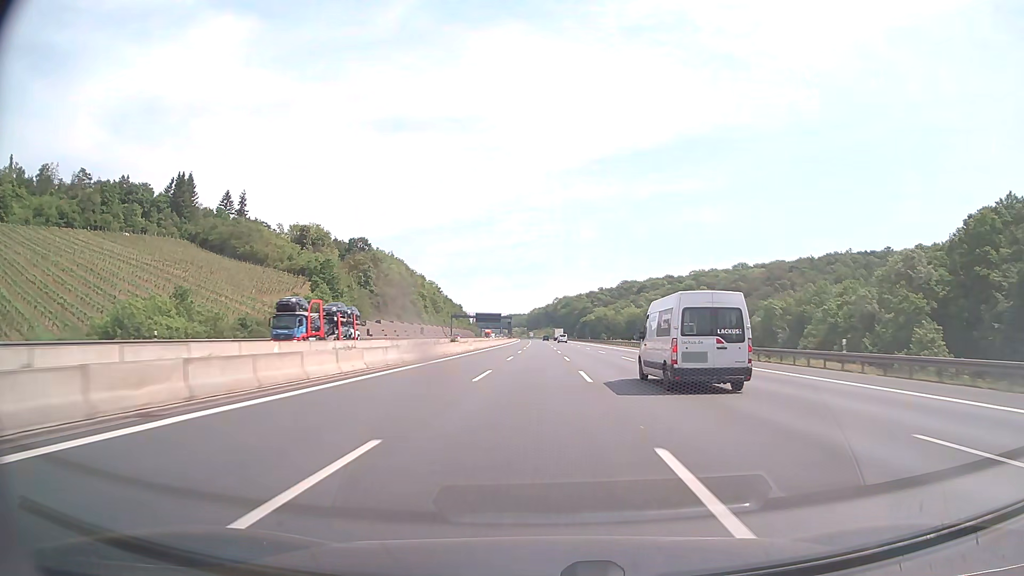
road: motorway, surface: asphalt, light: Day
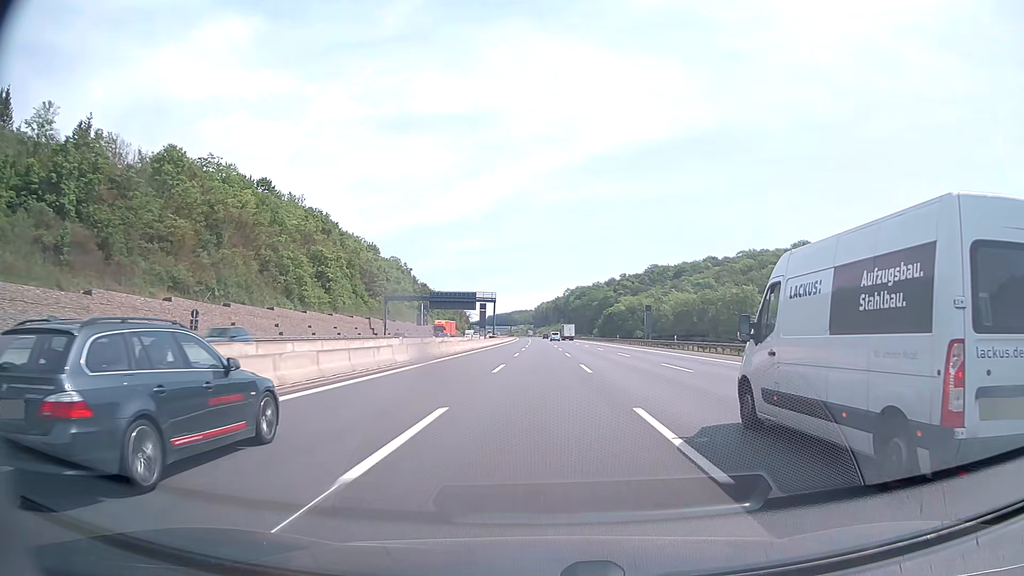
(-0.4, +104.8) m; -1°
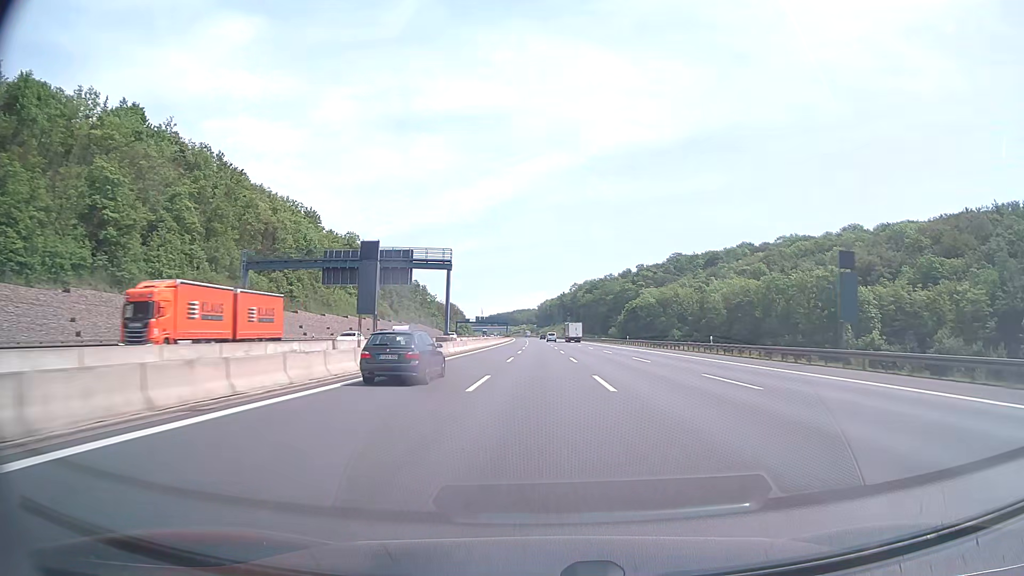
(-0.1, +62.5) m; 0°
(0, +10) (0, +20) (0, +30) (0, +40) (0, +50) (0, +60) (0, +70) (-1, +80) (-1, +90) (-1, +100) m
